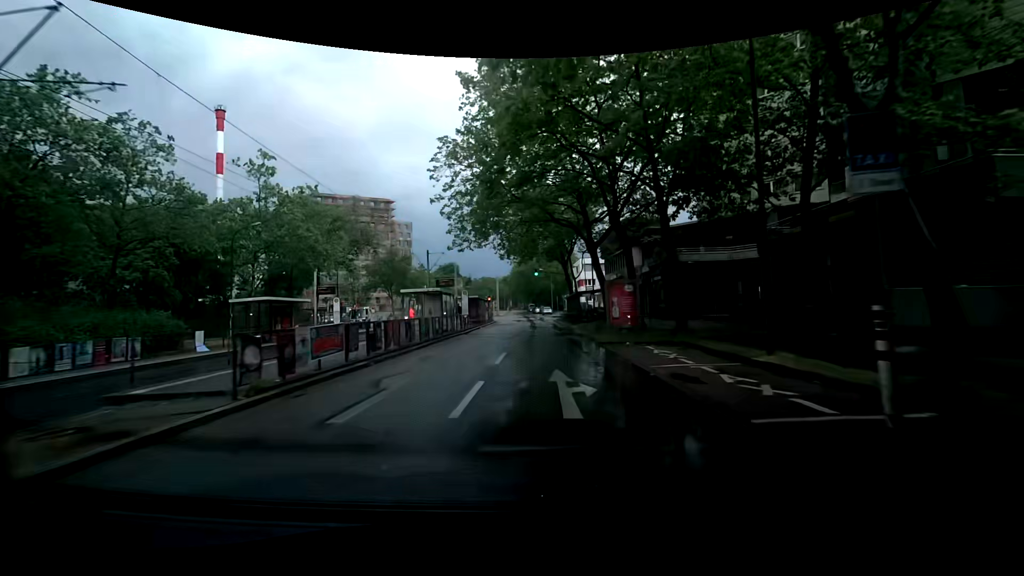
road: tertiary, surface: asphalt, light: Day
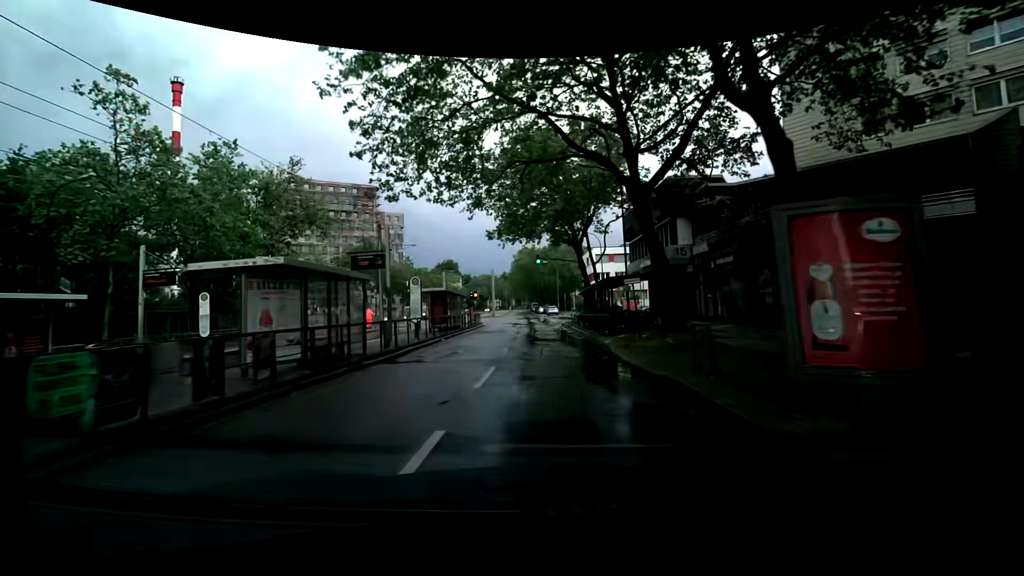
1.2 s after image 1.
(-0.2, +15.4) m; -1°
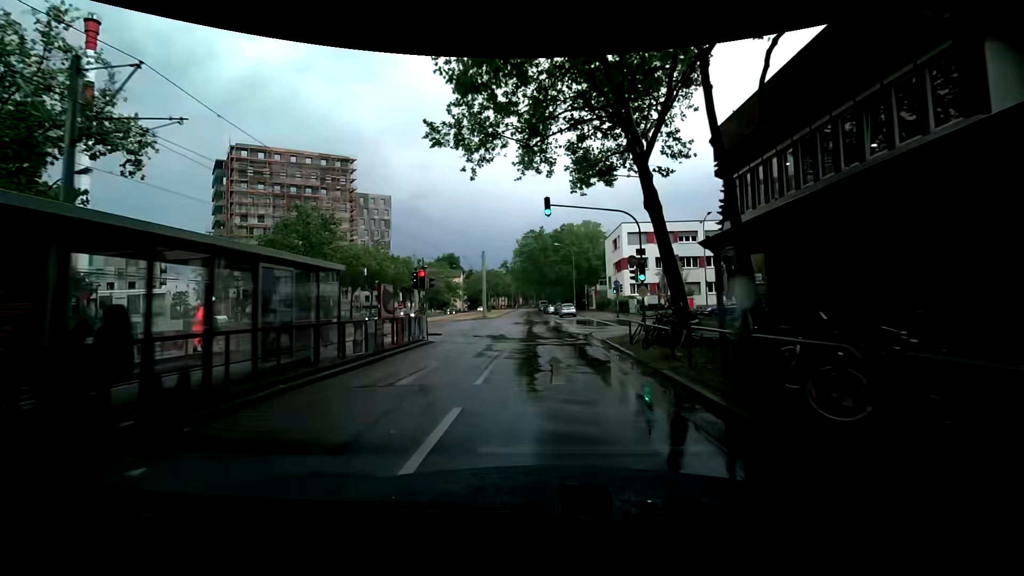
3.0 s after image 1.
(-0.3, +23.0) m; -1°
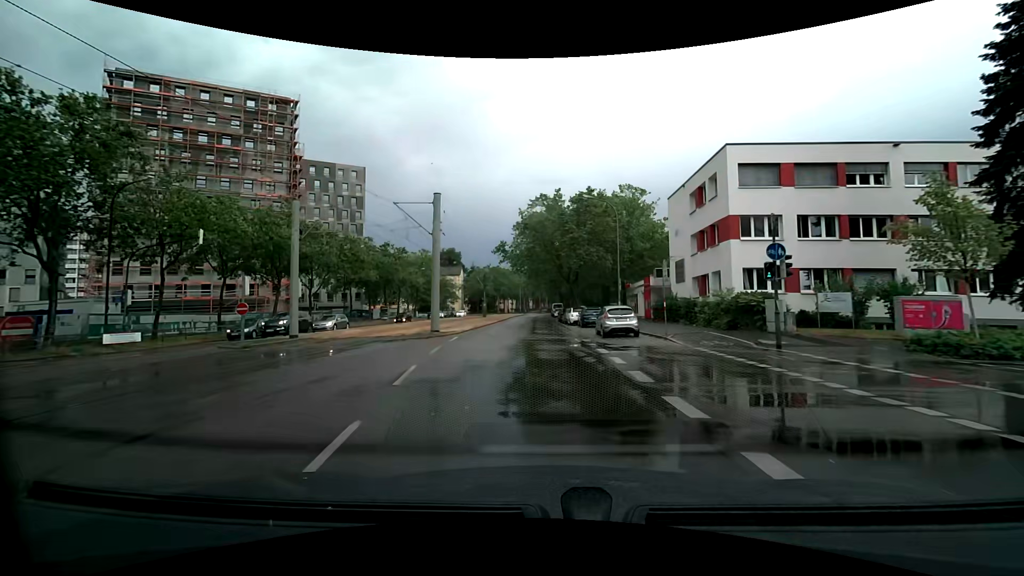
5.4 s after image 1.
(-0.4, +30.1) m; -3°
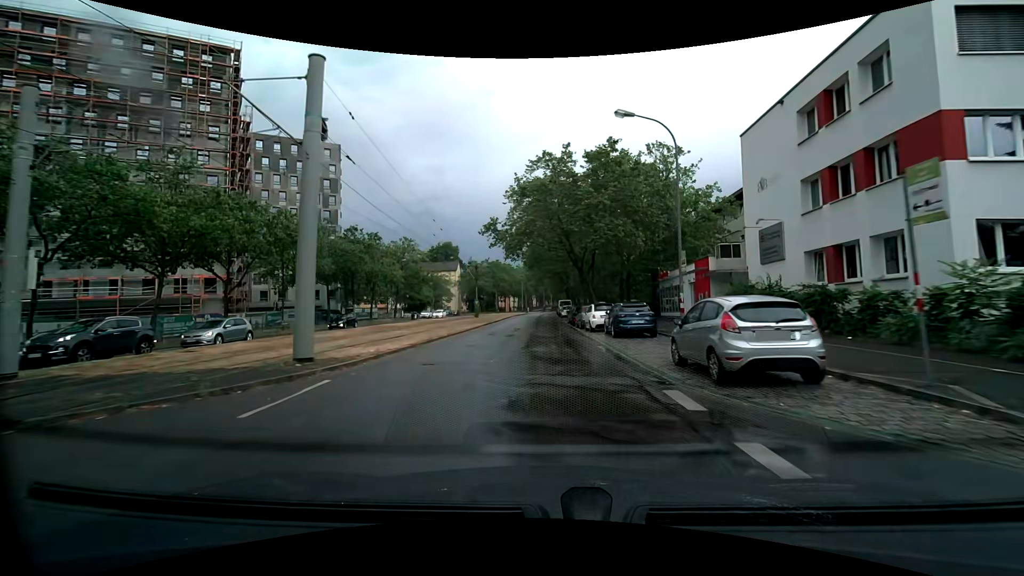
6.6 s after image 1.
(-0.1, +14.8) m; -1°
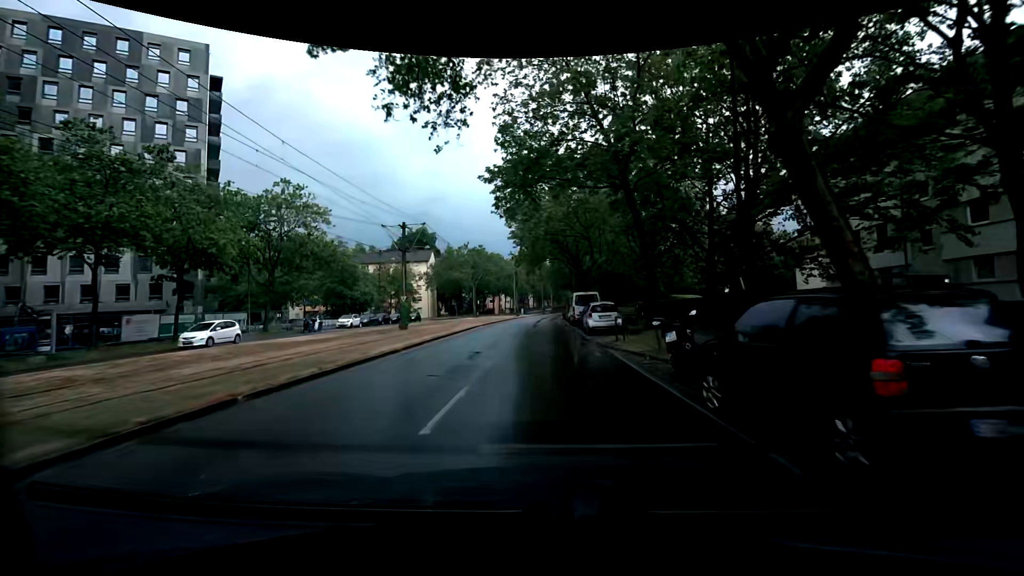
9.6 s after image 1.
(-0.2, +36.6) m; 0°
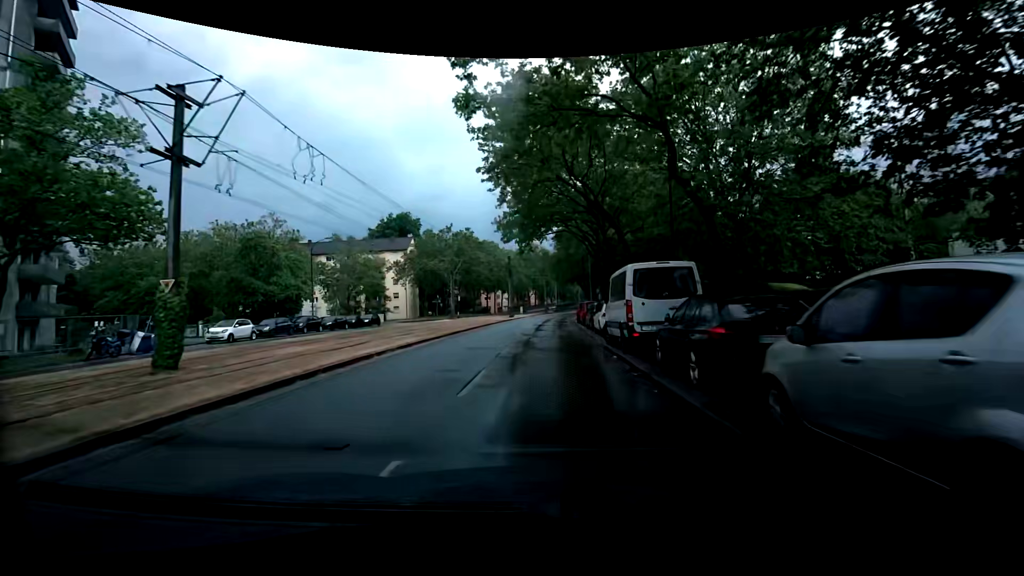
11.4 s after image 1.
(-0.2, +21.8) m; -1°
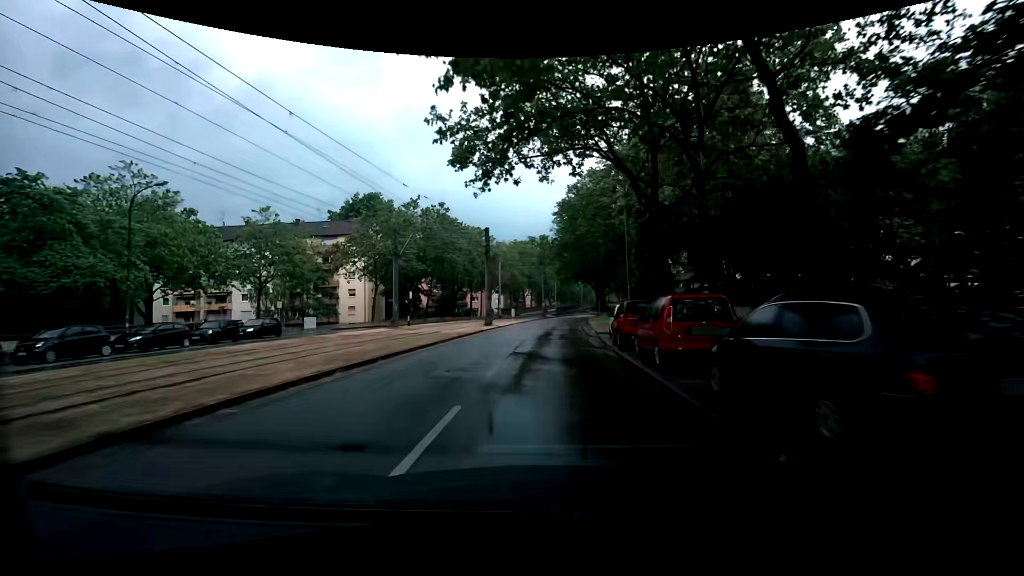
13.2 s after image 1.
(+0.2, +22.3) m; +1°
(0, +10) (0, +20) (+1, +30) (+2, +40) (+2, +50) (+3, +60) (+4, +70) (+5, +80) (+6, +90) (+8, +100) m
